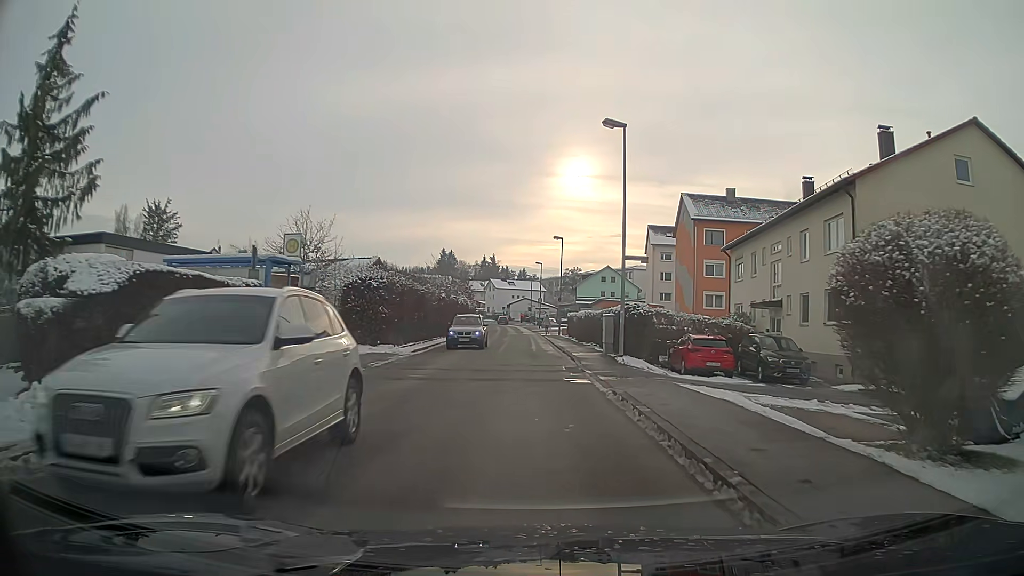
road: unclassified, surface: asphalt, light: Day
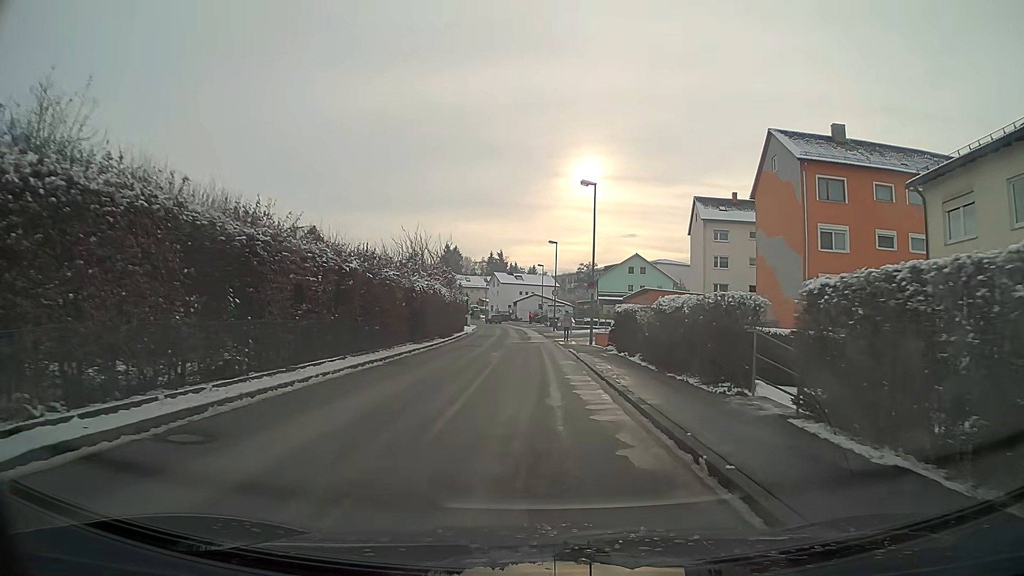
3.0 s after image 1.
(-0.1, +22.8) m; -1°
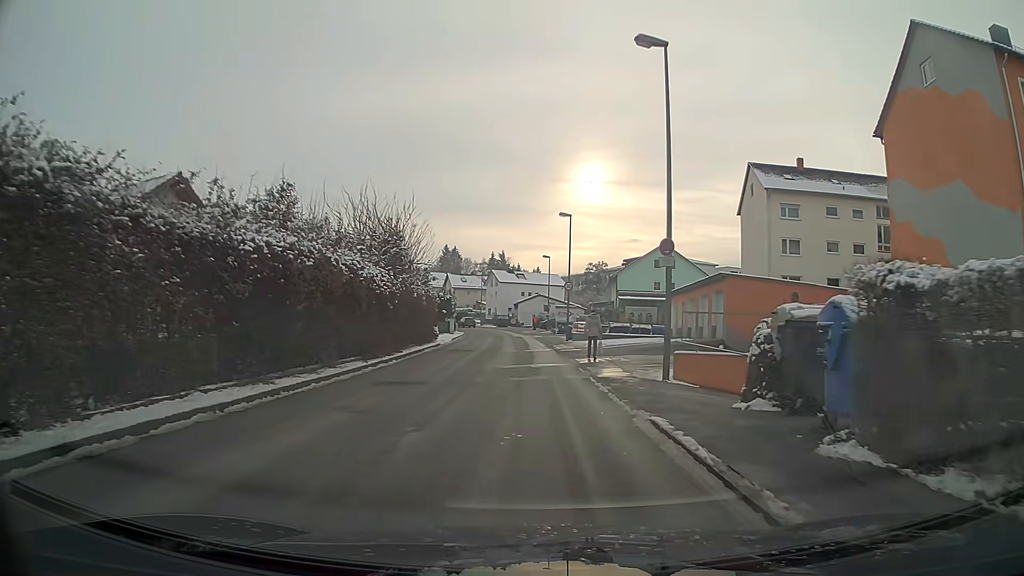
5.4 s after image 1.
(-0.1, +18.5) m; -1°
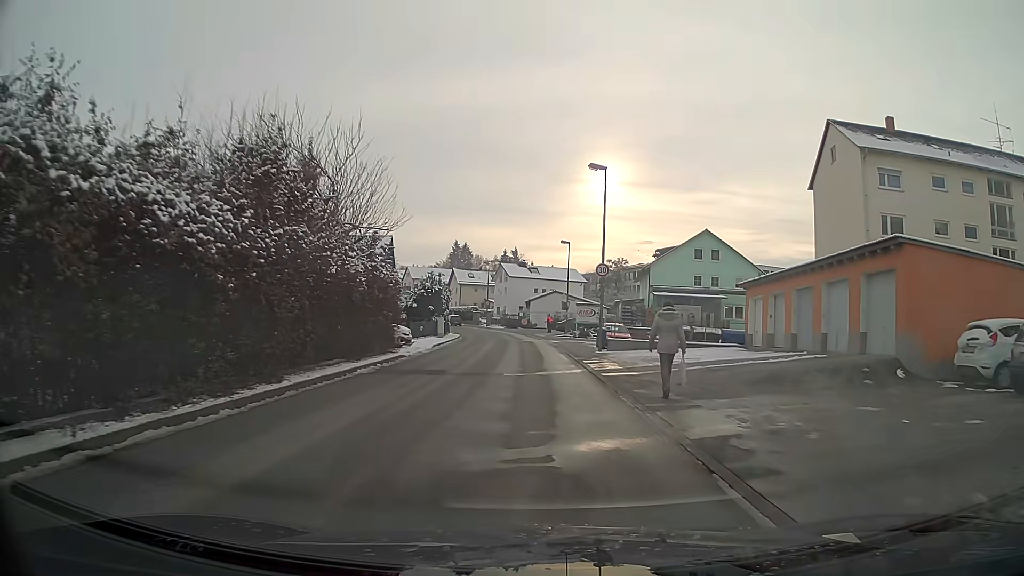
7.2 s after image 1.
(-0.2, +13.9) m; -1°
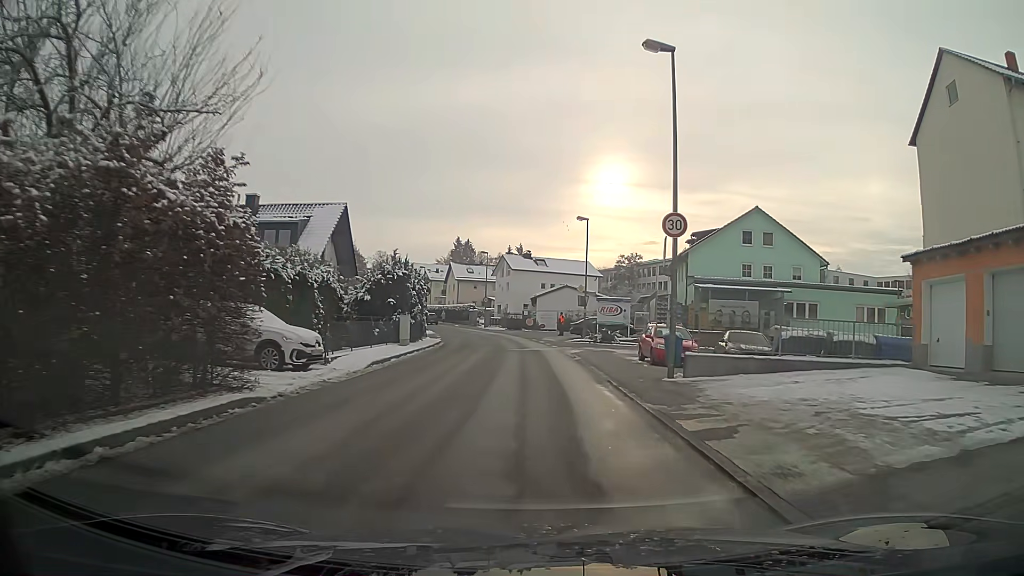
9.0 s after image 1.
(0.0, +13.8) m; 0°
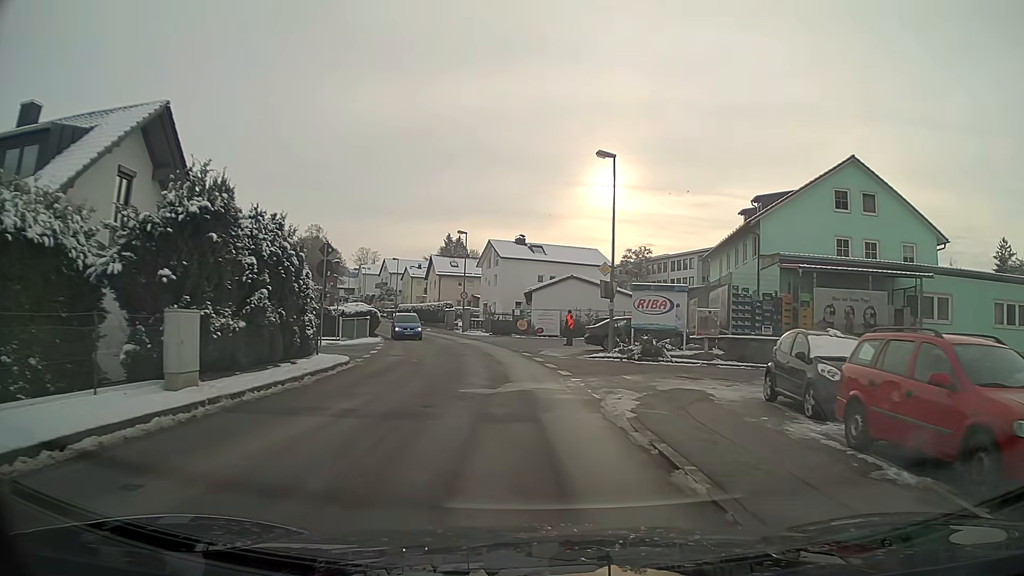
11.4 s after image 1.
(0.0, +18.2) m; -1°
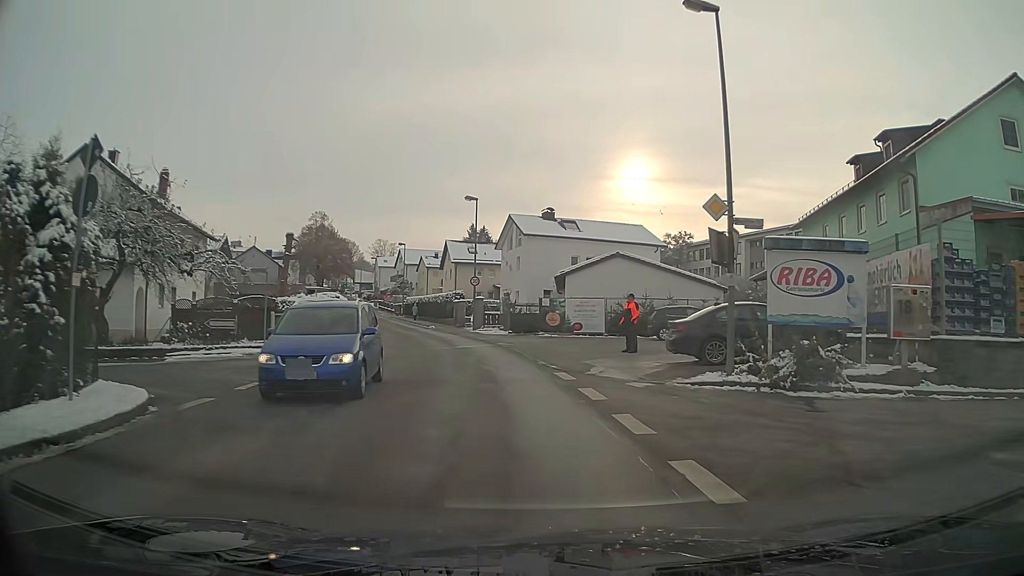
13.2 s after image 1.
(-0.2, +13.4) m; -2°
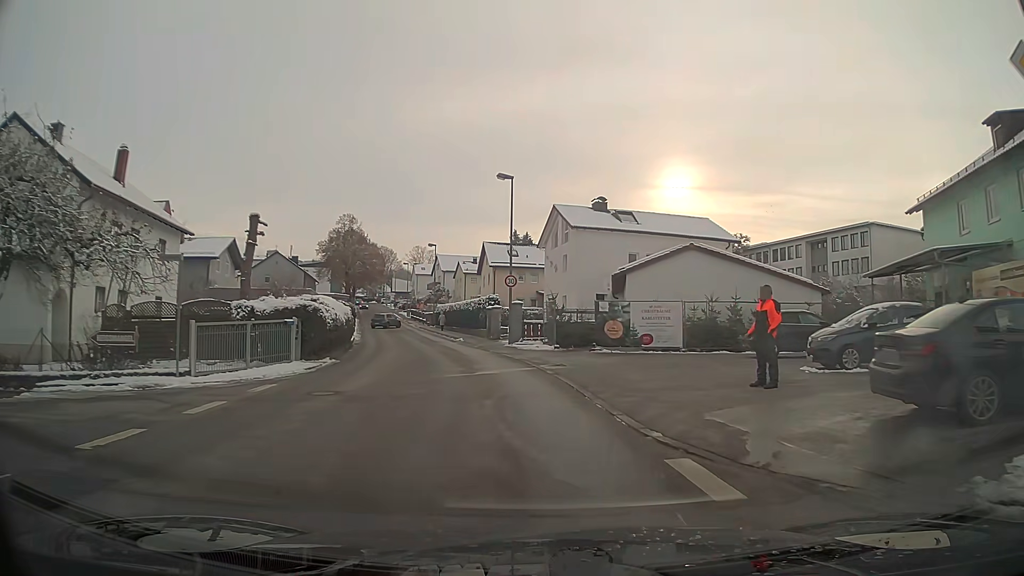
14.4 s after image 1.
(-0.3, +8.9) m; -5°
